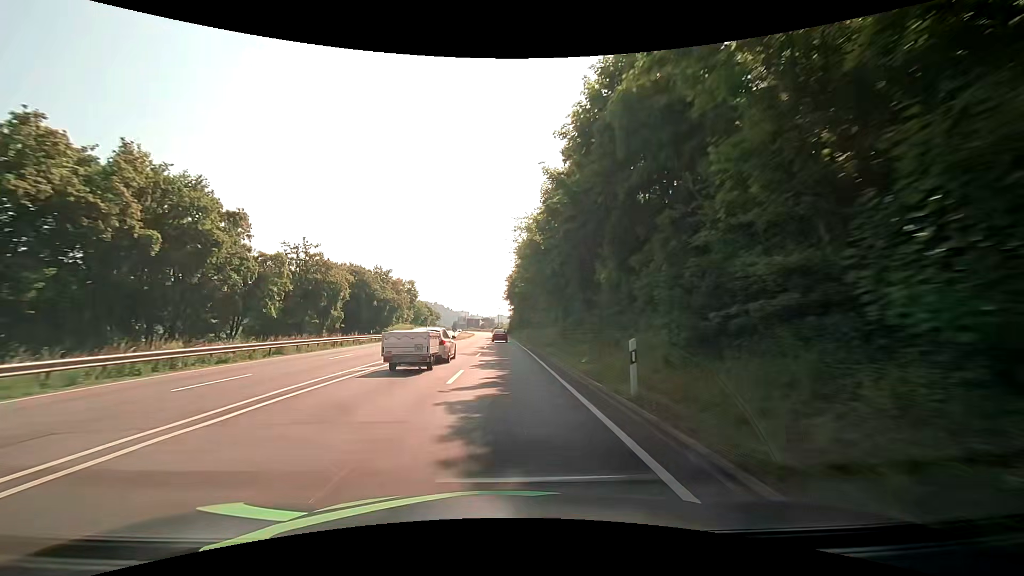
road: primary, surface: asphalt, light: Day
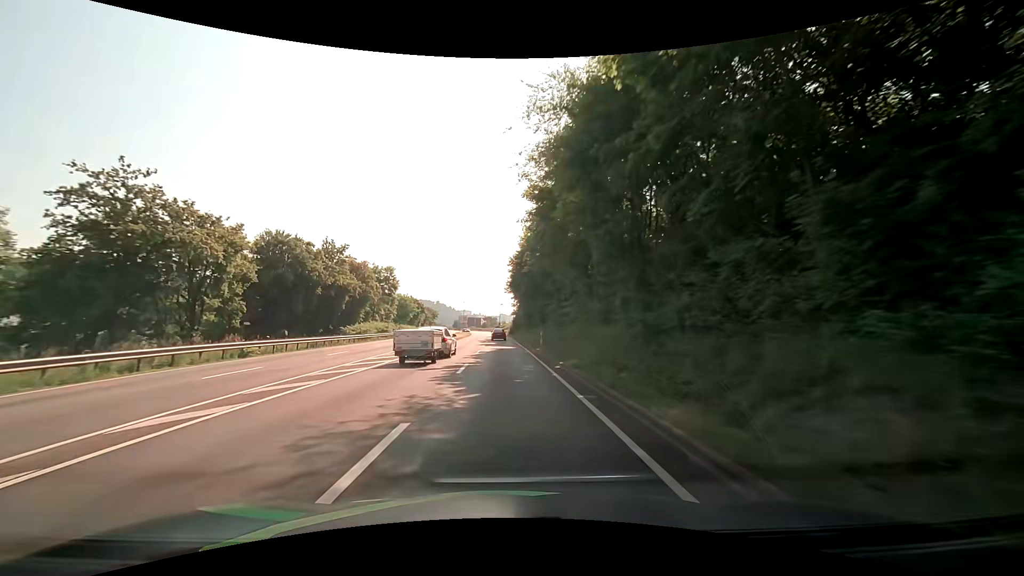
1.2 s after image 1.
(-0.1, +21.5) m; 0°
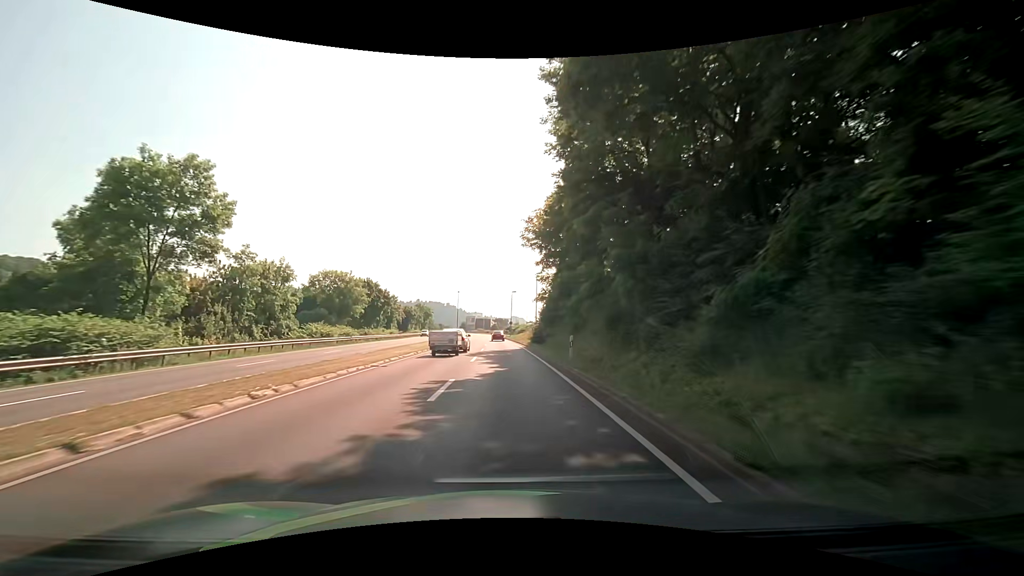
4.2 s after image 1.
(-1.2, +53.7) m; -2°
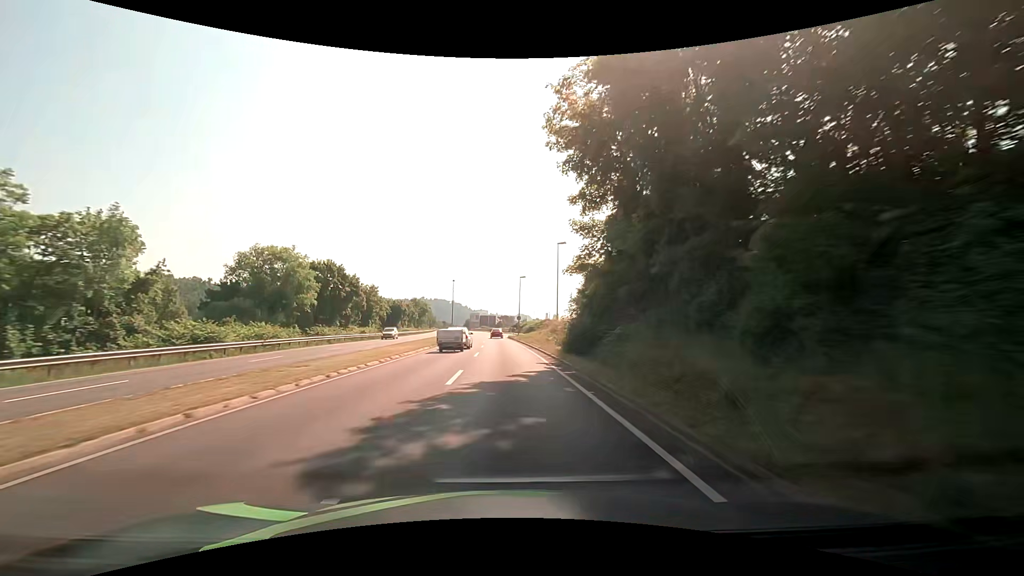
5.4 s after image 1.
(+0.1, +21.5) m; 0°
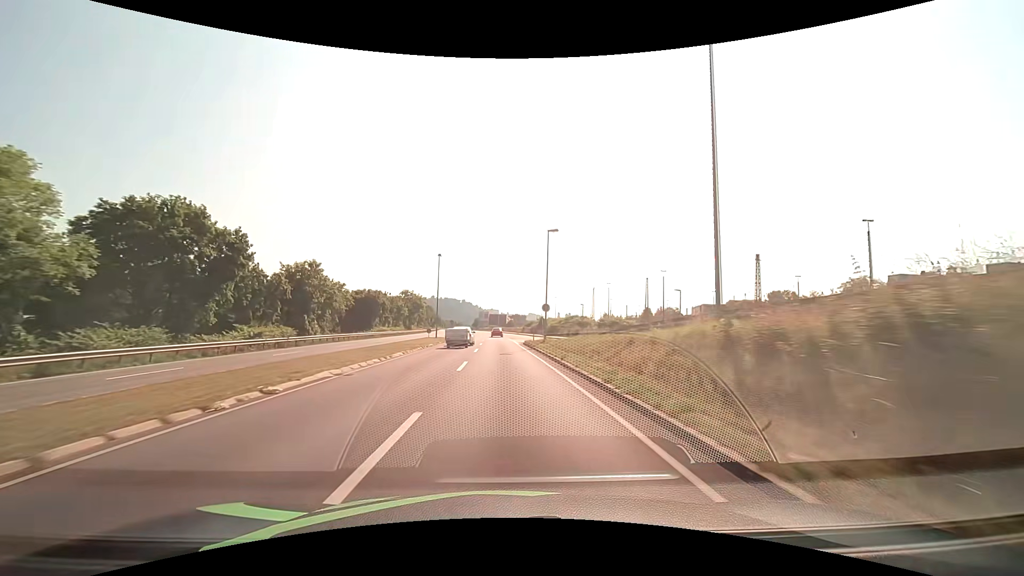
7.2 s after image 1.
(-0.5, +32.2) m; -1°
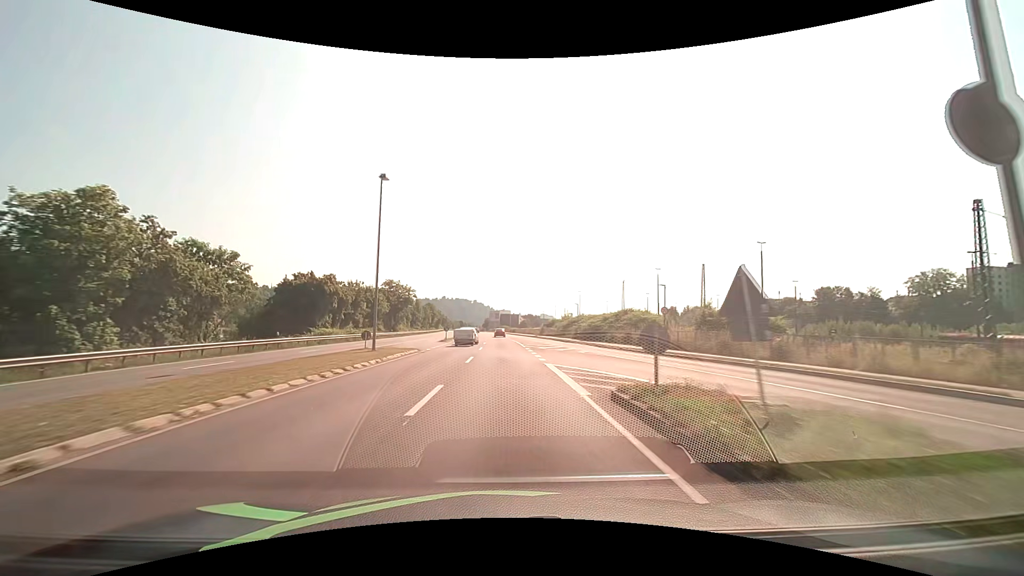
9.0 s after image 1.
(-0.5, +32.3) m; -2°
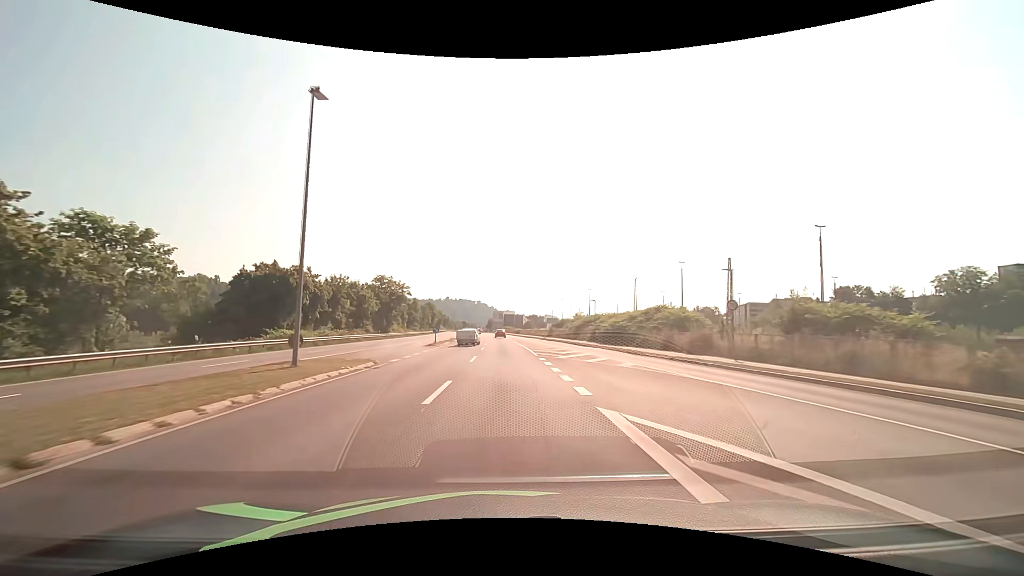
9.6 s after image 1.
(0.0, +10.8) m; 0°
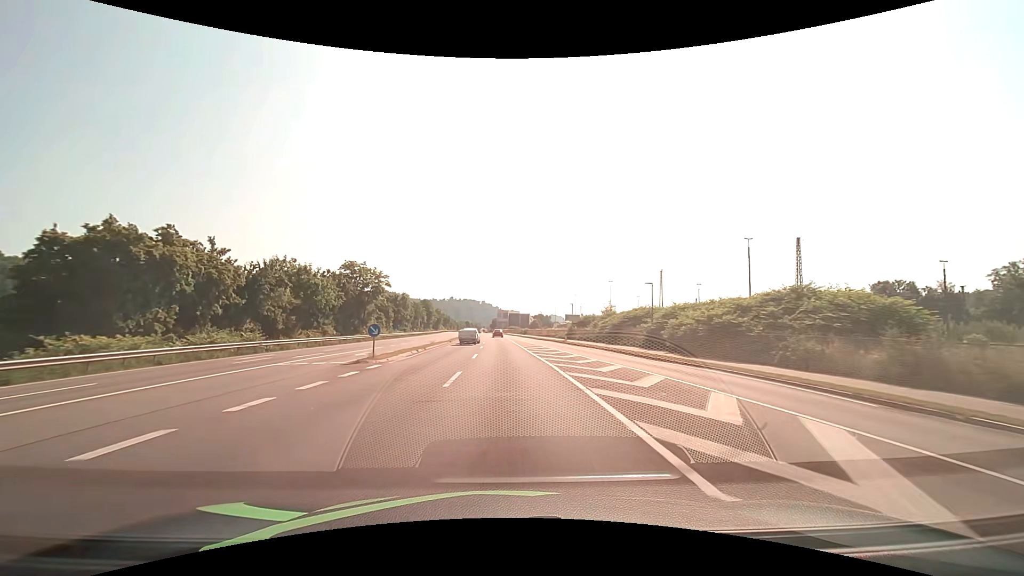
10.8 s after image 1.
(-0.1, +21.5) m; -1°
(0, +10) (0, +20) (0, +30) (0, +40) (-1, +50) (-1, +60) (-1, +70) (-2, +80) (-2, +90) (-3, +100) m
